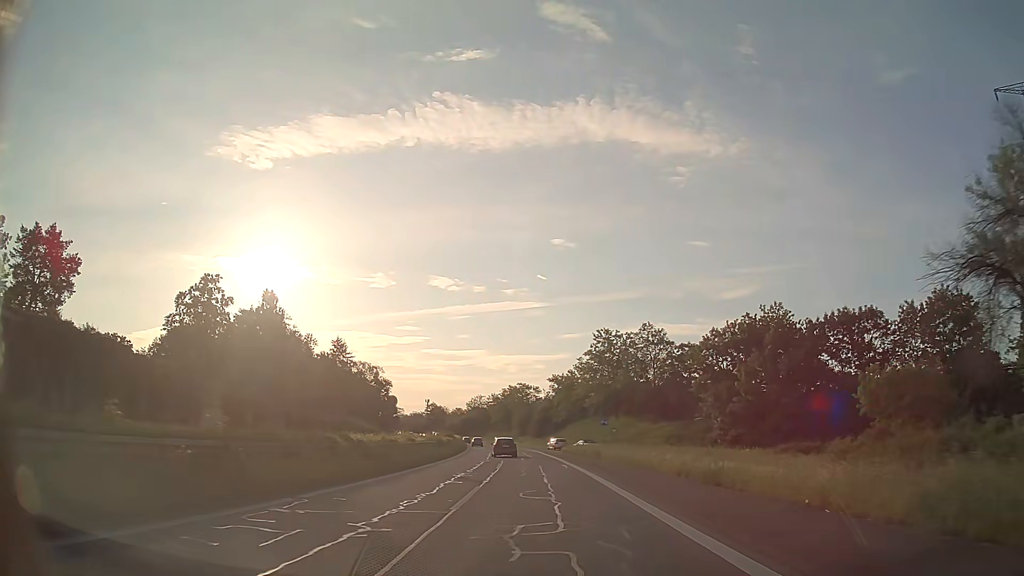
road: trunk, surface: asphalt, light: Day
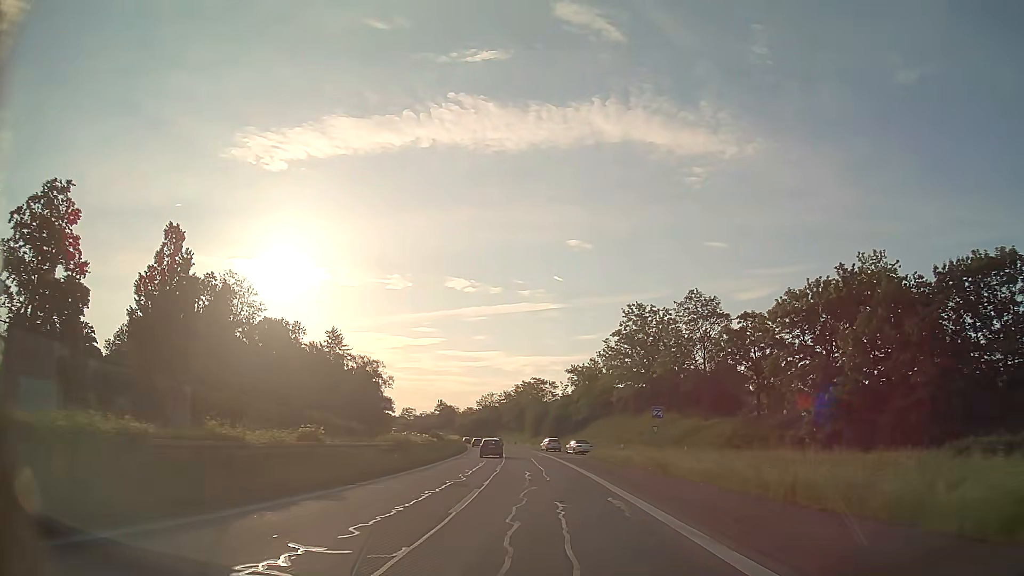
(-0.3, +18.8) m; -2°
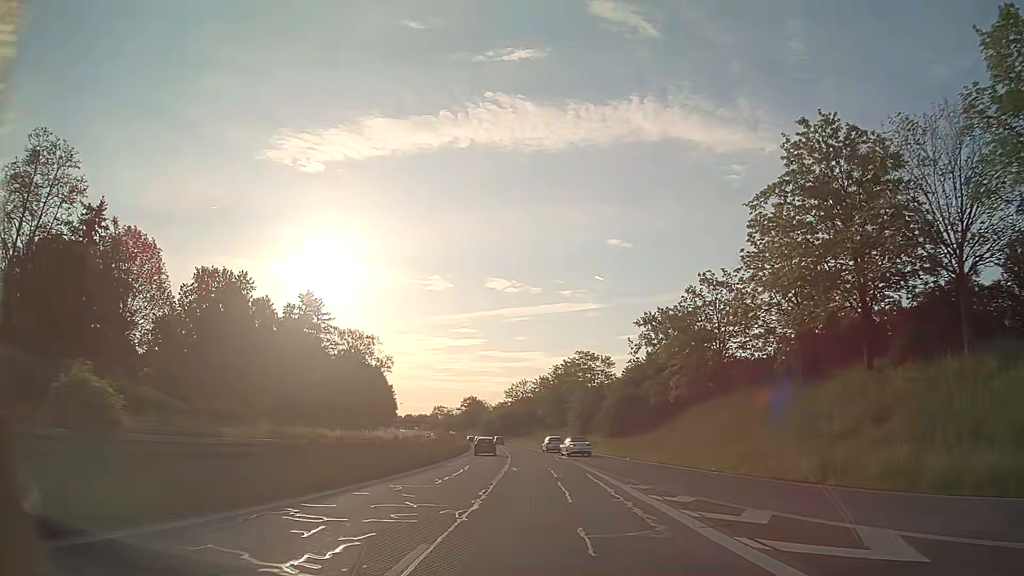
(-1.4, +46.1) m; -4°
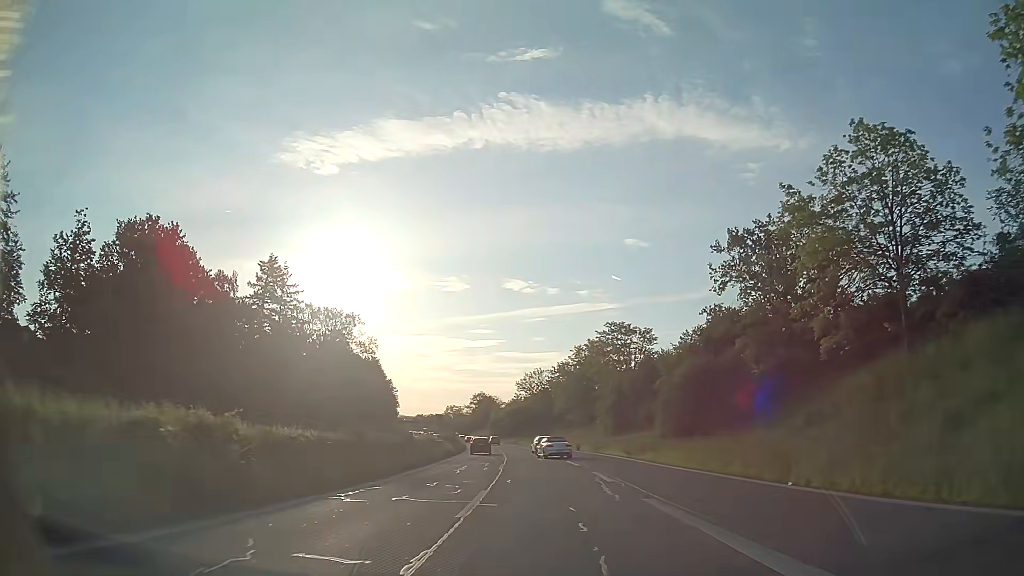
(-0.2, +26.7) m; -1°
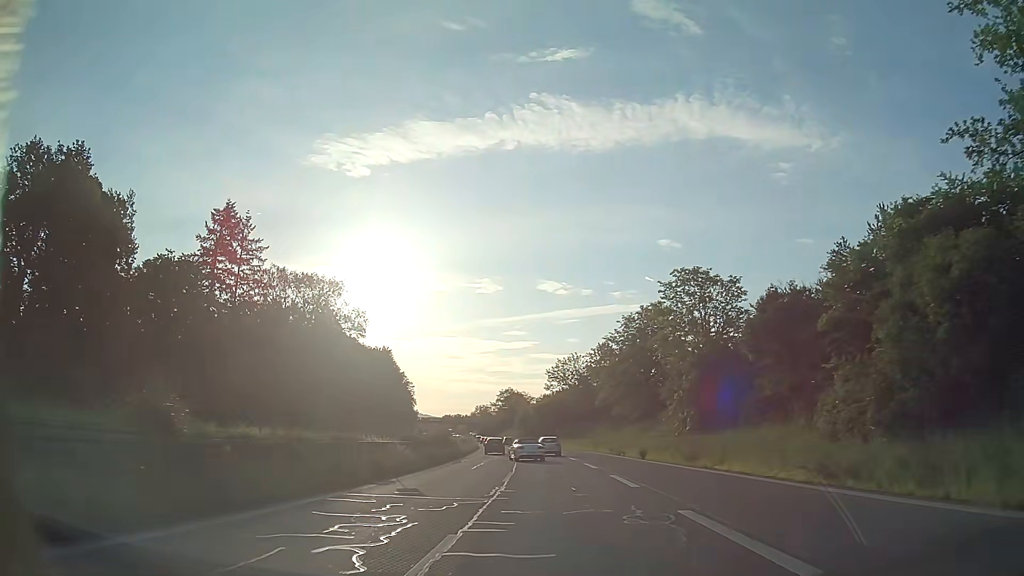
(-0.7, +26.5) m; -3°
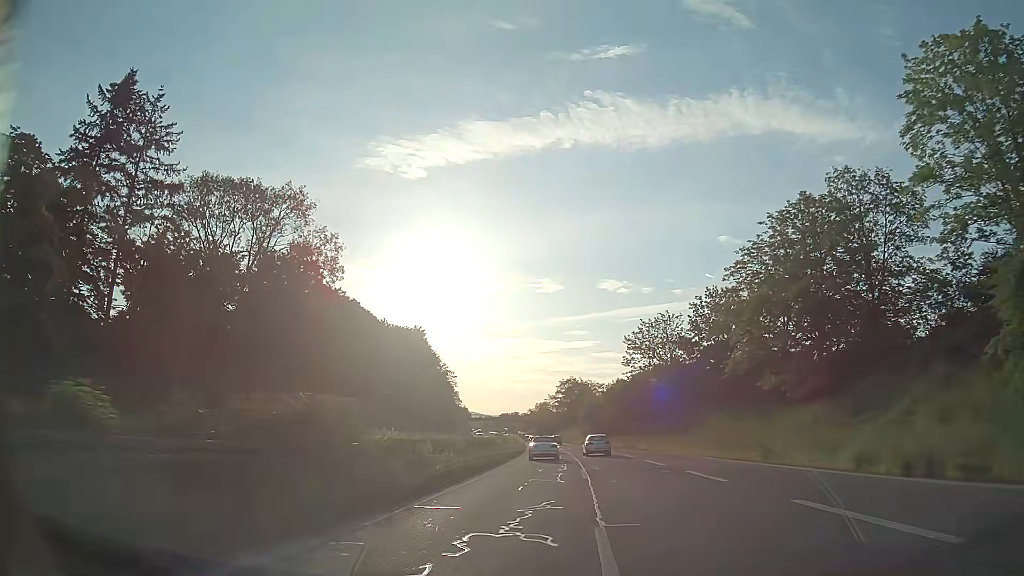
(-1.8, +35.4) m; -5°
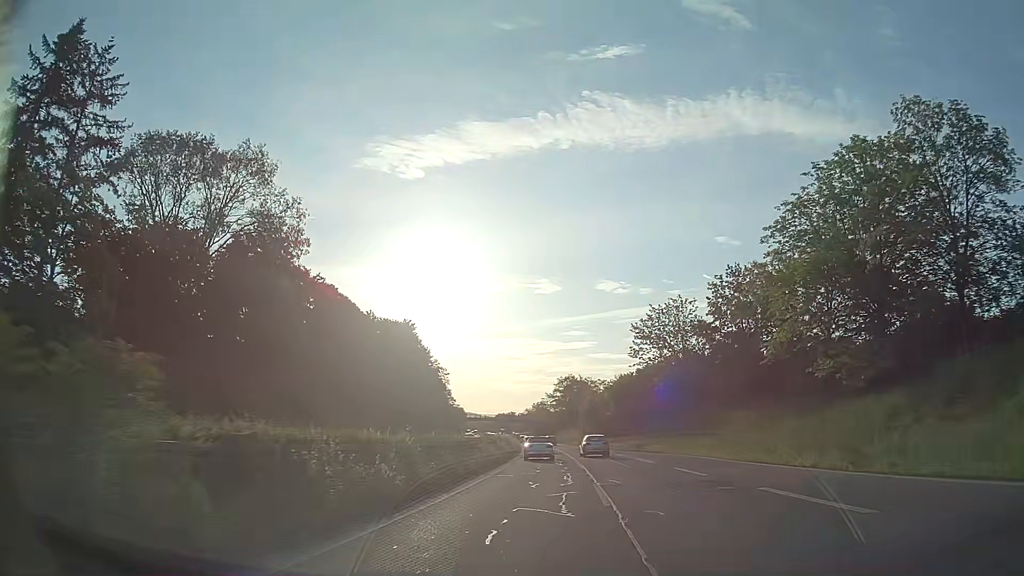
(0.0, +8.8) m; 0°
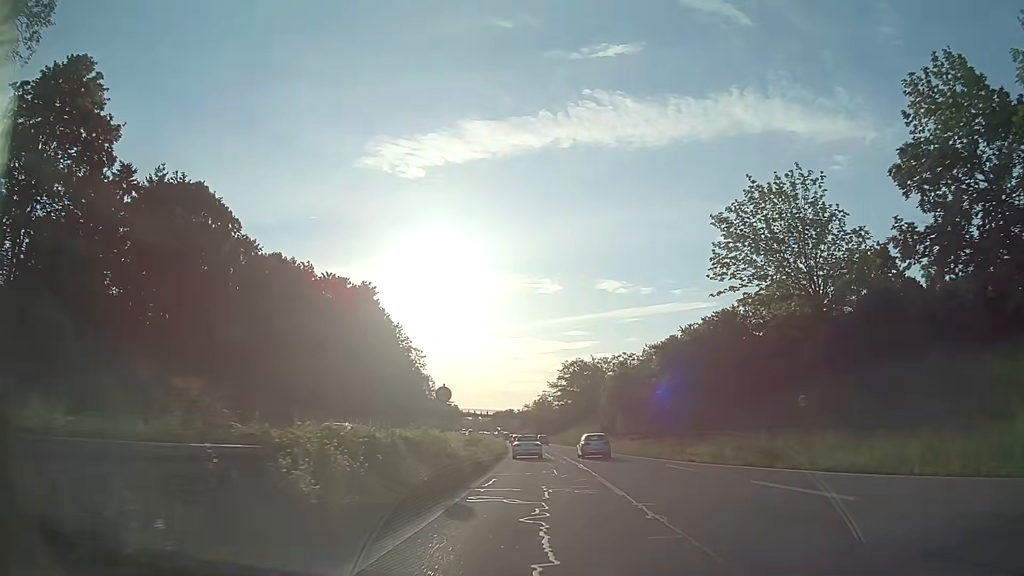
(-0.2, +34.1) m; -1°
(0, +10) (0, +20) (0, +30) (-1, +40) (-1, +50) (-1, +60) (-2, +70) (-2, +80) (-2, +90) (-3, +100) m
